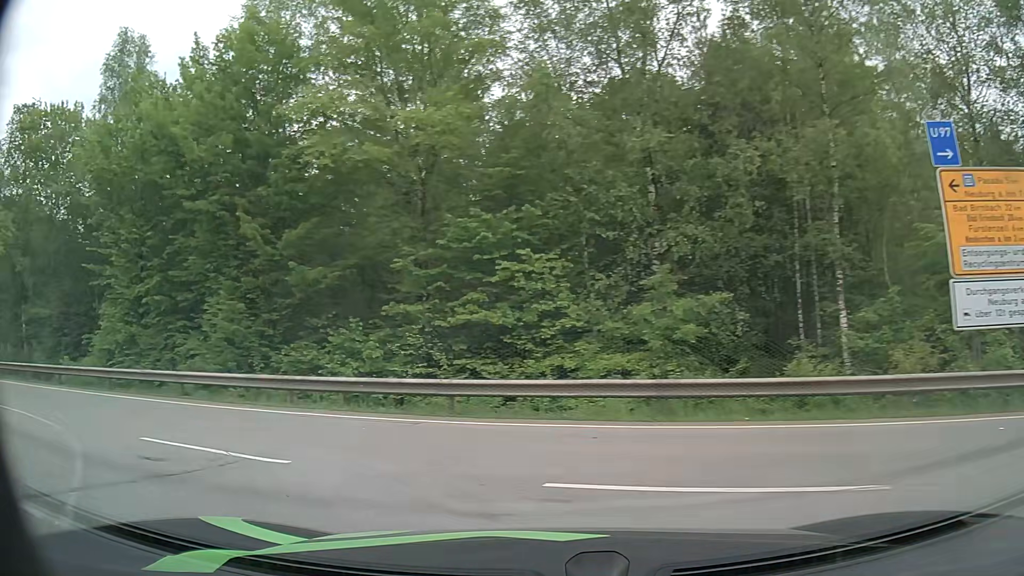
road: motorway_link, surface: asphalt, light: Day
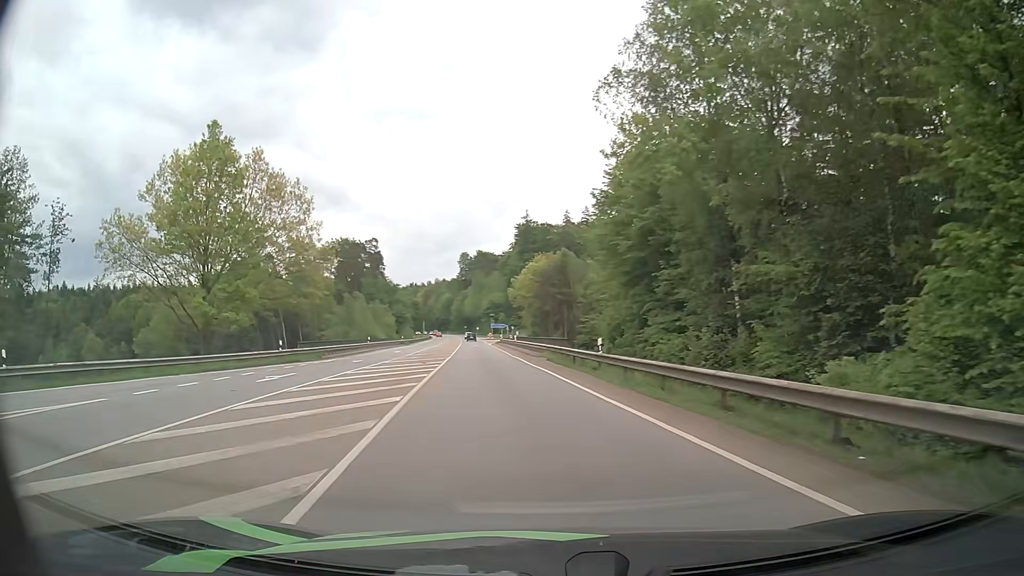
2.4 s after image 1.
(-10.8, +12.8) m; -65°
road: secondary
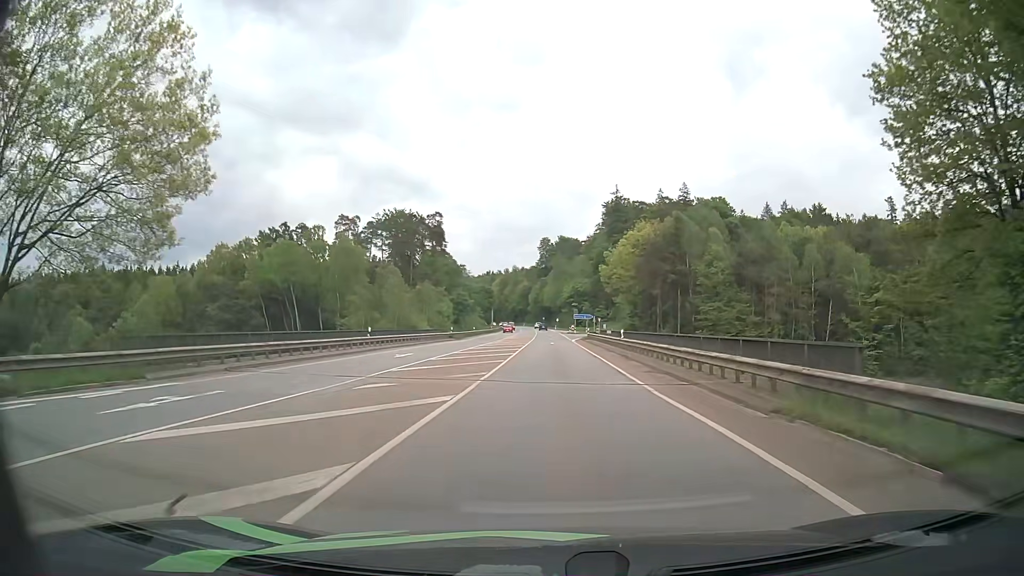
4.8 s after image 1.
(-3.0, +29.9) m; -7°
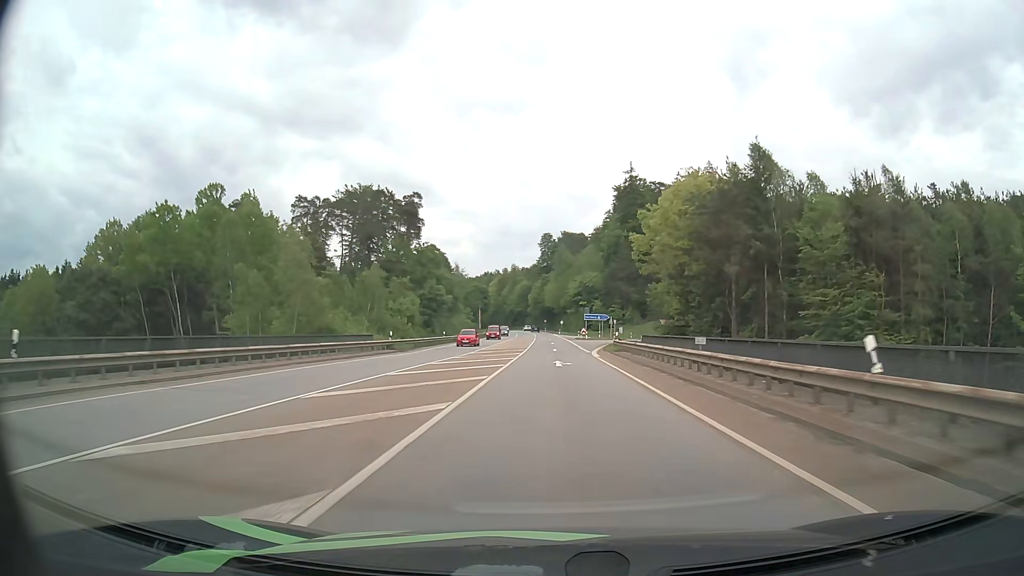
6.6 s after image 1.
(-0.1, +30.7) m; -1°
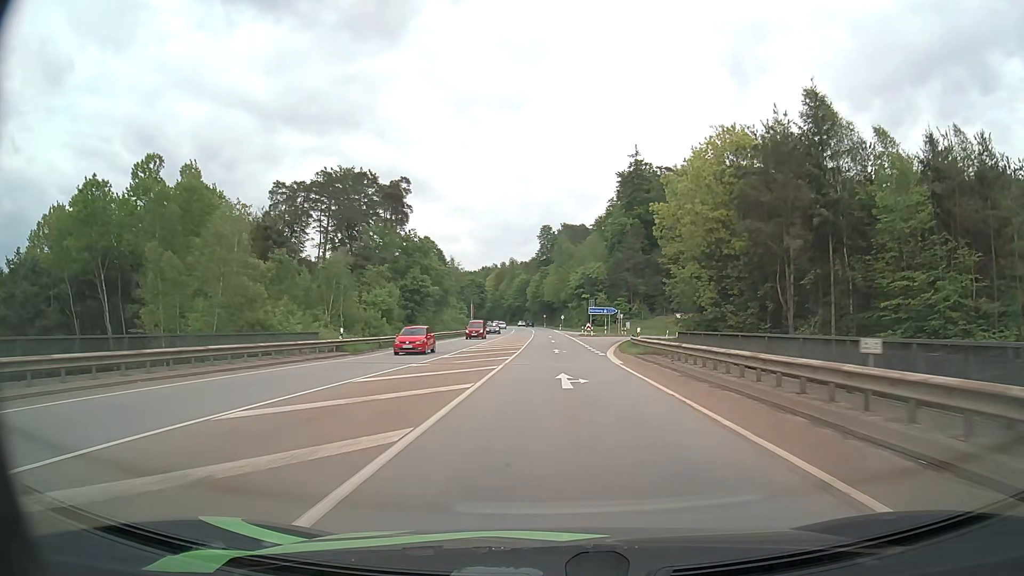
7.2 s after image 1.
(+0.1, +11.3) m; 0°
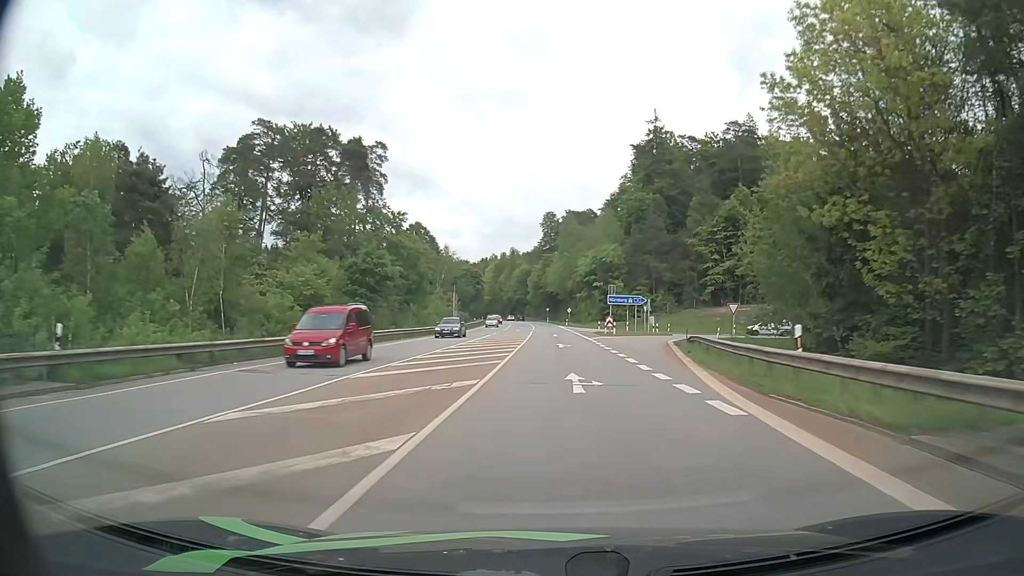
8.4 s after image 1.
(-0.1, +22.4) m; 0°
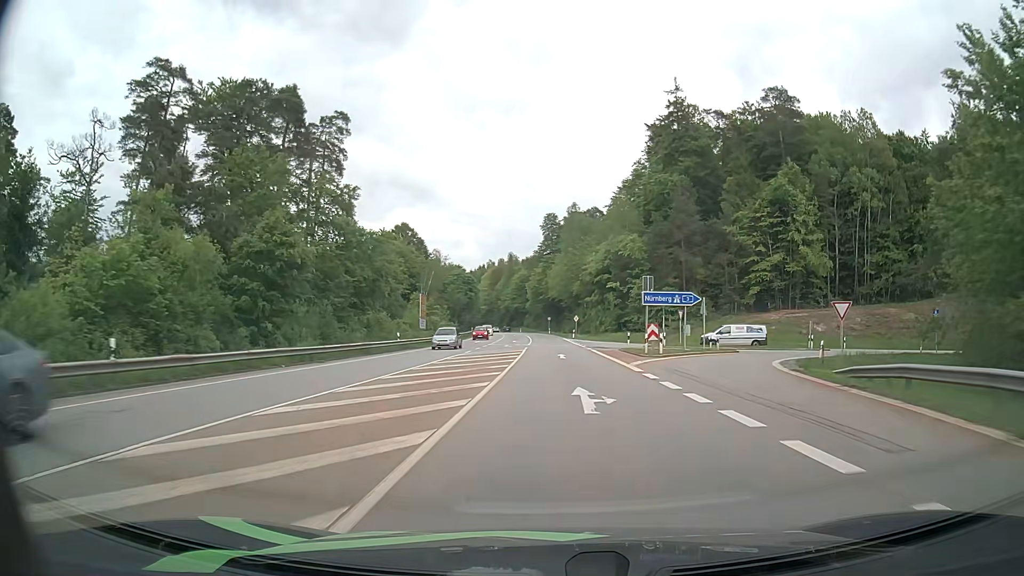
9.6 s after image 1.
(0.0, +21.8) m; 0°
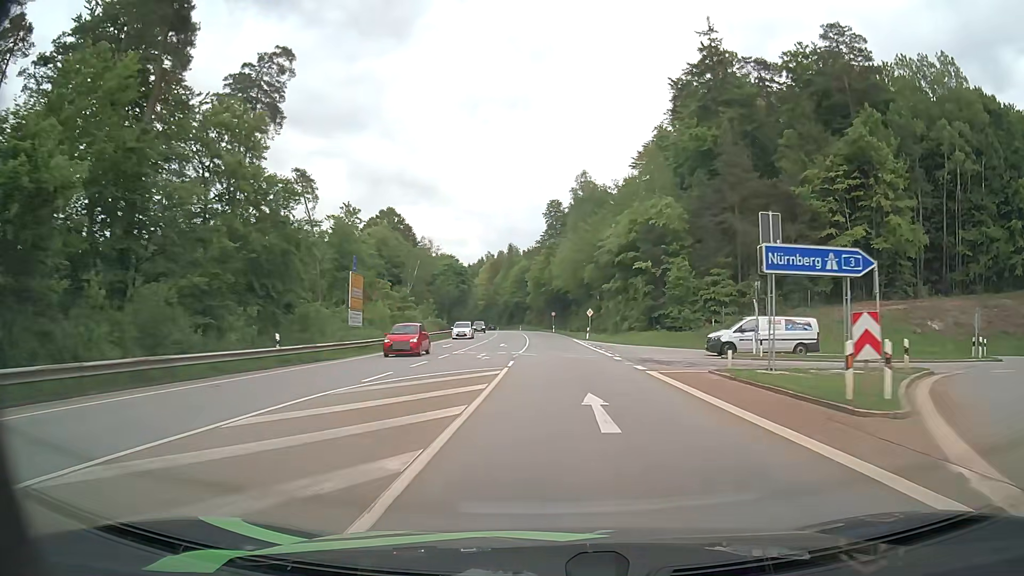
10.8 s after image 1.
(-0.1, +22.0) m; -1°
(0, +10) (0, +20) (0, +30) (0, +40) (0, +50) (0, +60) (0, +70) (-1, +80) (-2, +90) (-2, +100) m
